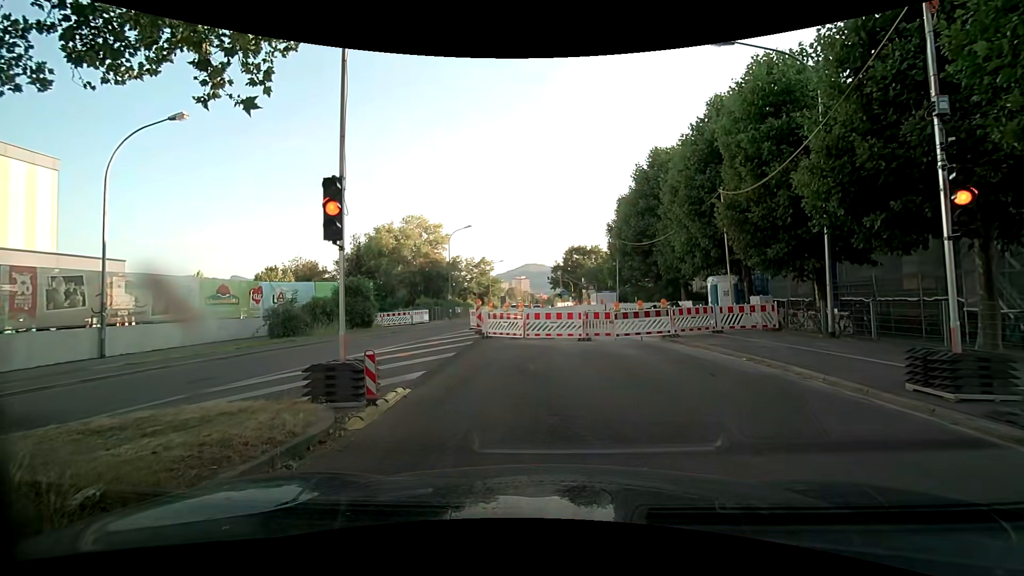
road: secondary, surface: asphalt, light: Day
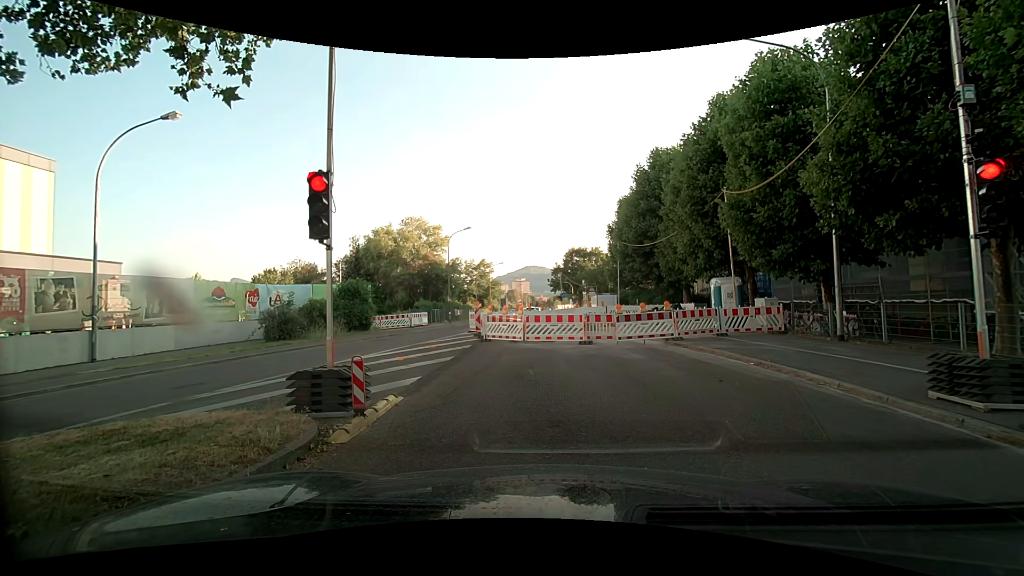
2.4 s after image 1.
(0.0, +0.5) m; 0°
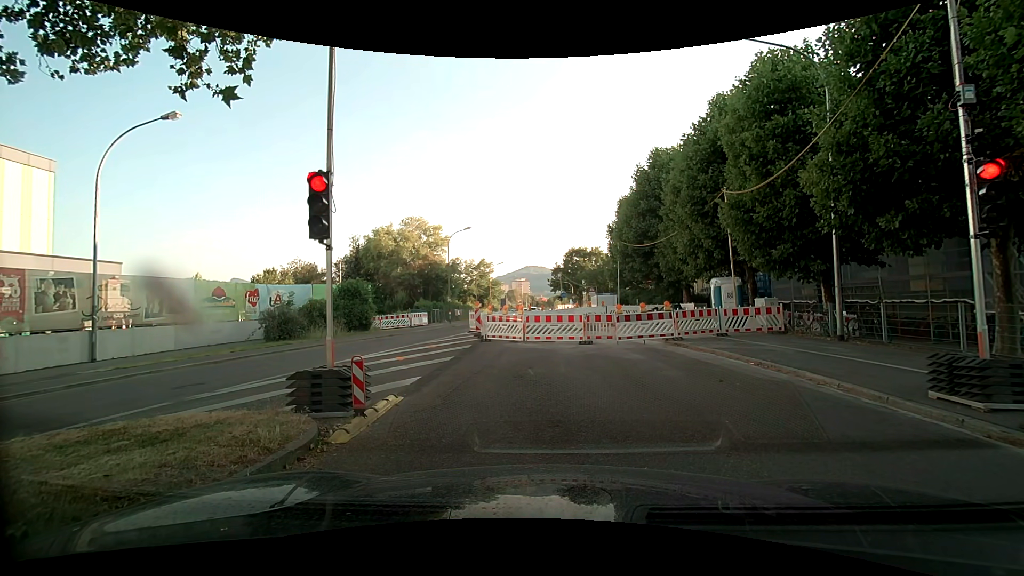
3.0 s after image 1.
(0.0, 0.0) m; 0°
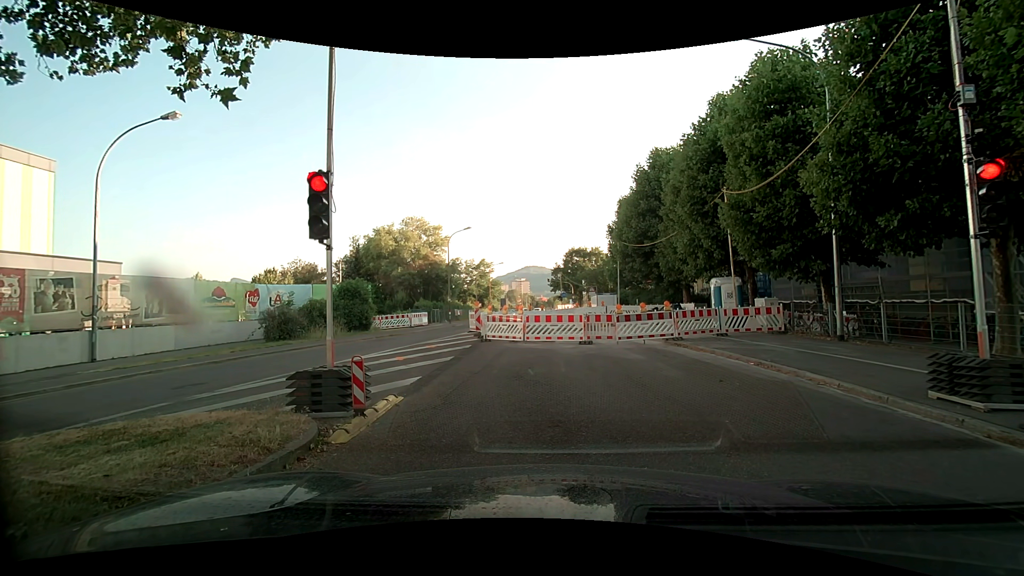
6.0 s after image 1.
(0.0, 0.0) m; 0°
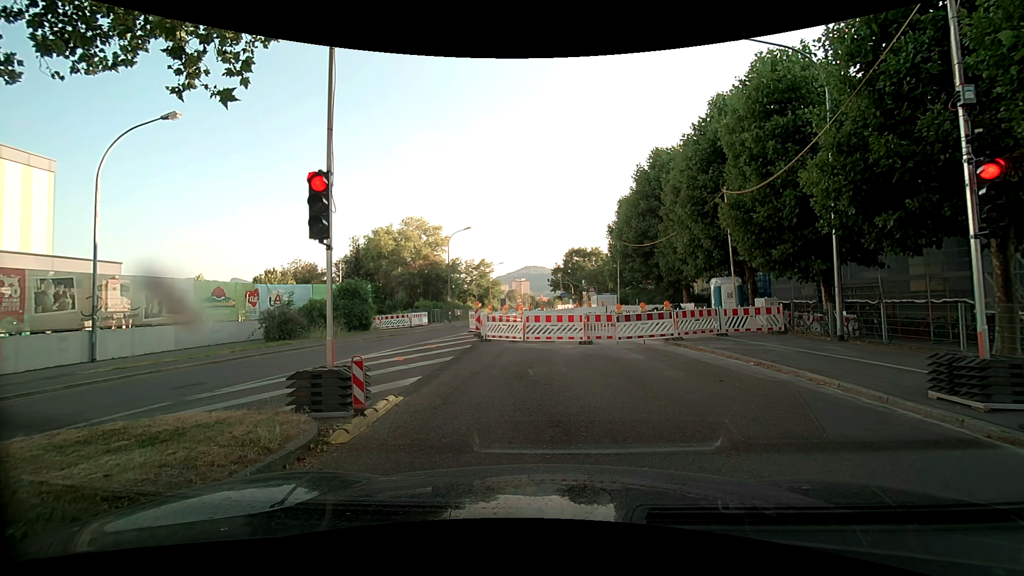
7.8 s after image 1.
(0.0, 0.0) m; 0°
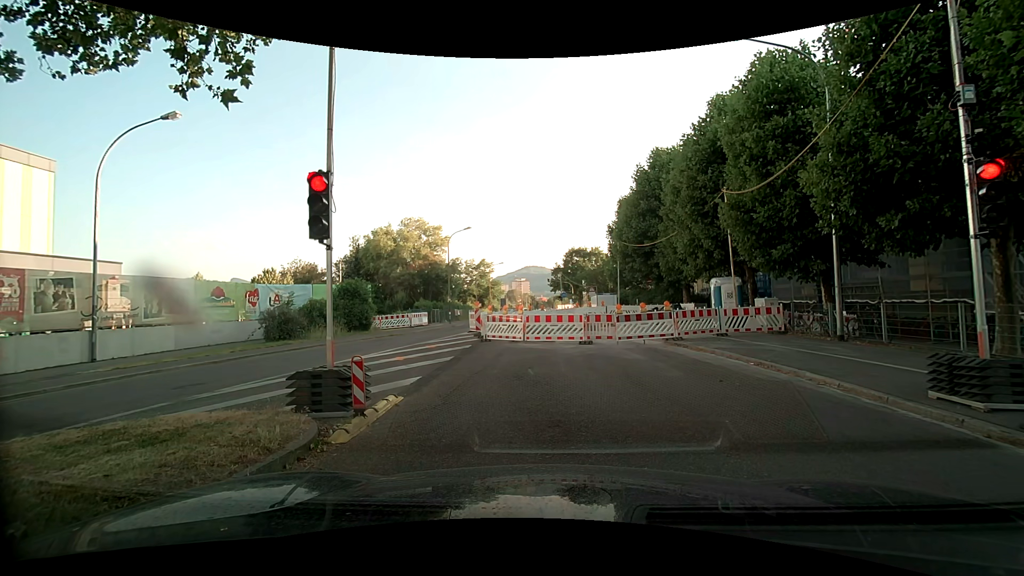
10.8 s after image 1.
(0.0, 0.0) m; 0°
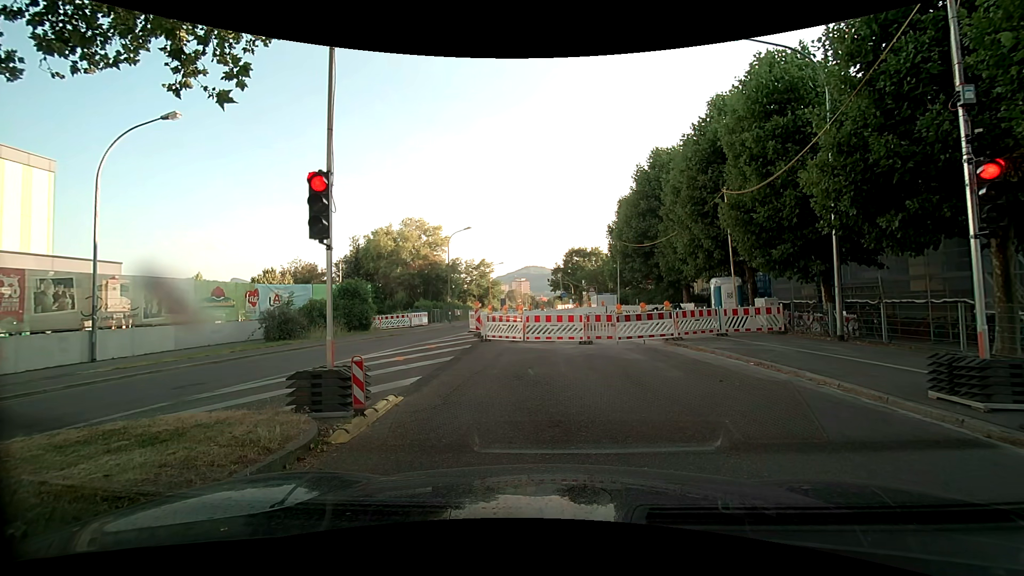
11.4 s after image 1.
(0.0, 0.0) m; 0°
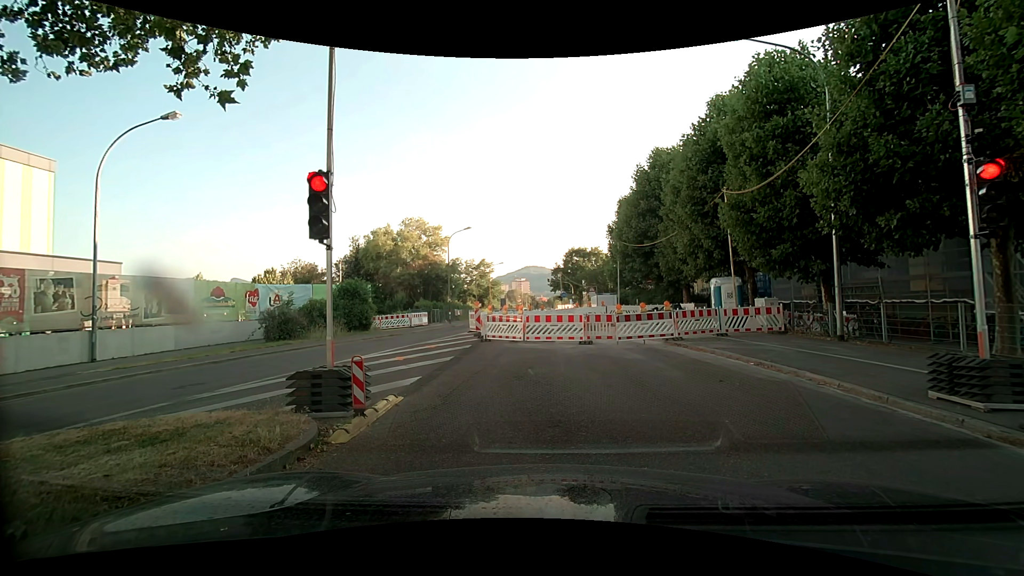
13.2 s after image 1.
(0.0, 0.0) m; 0°
